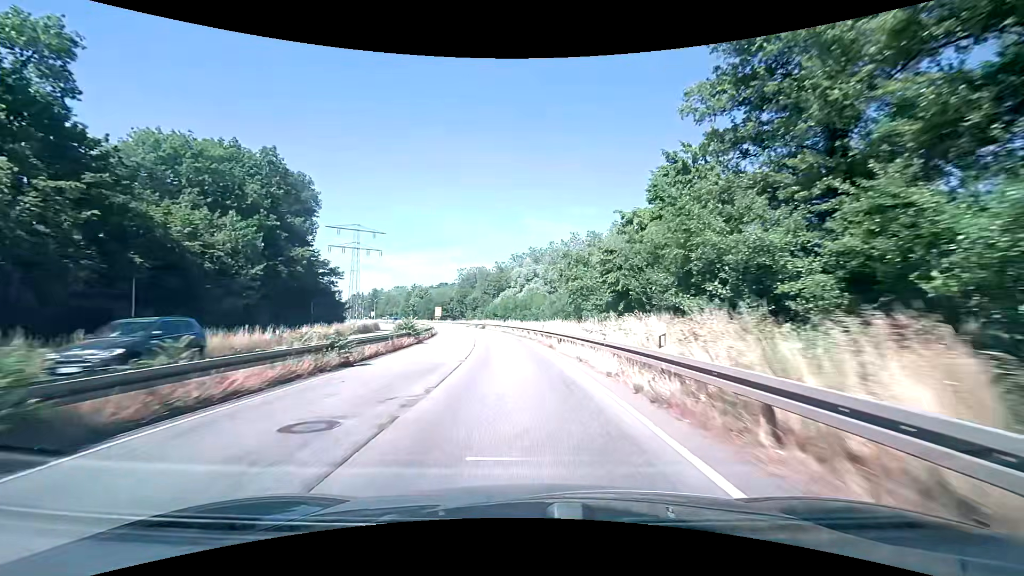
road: primary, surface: asphalt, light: Day
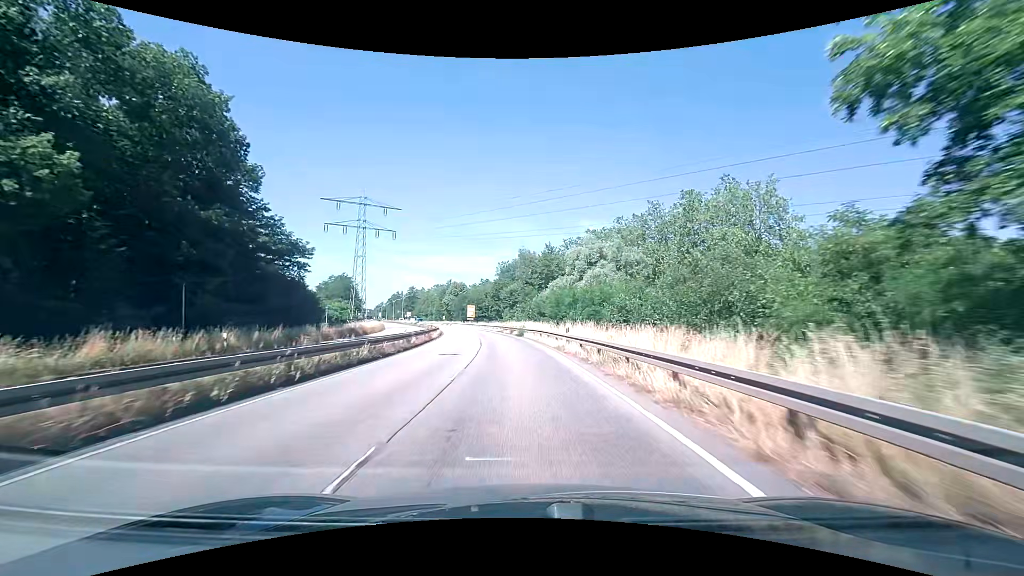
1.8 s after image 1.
(-2.0, +32.0) m; -6°
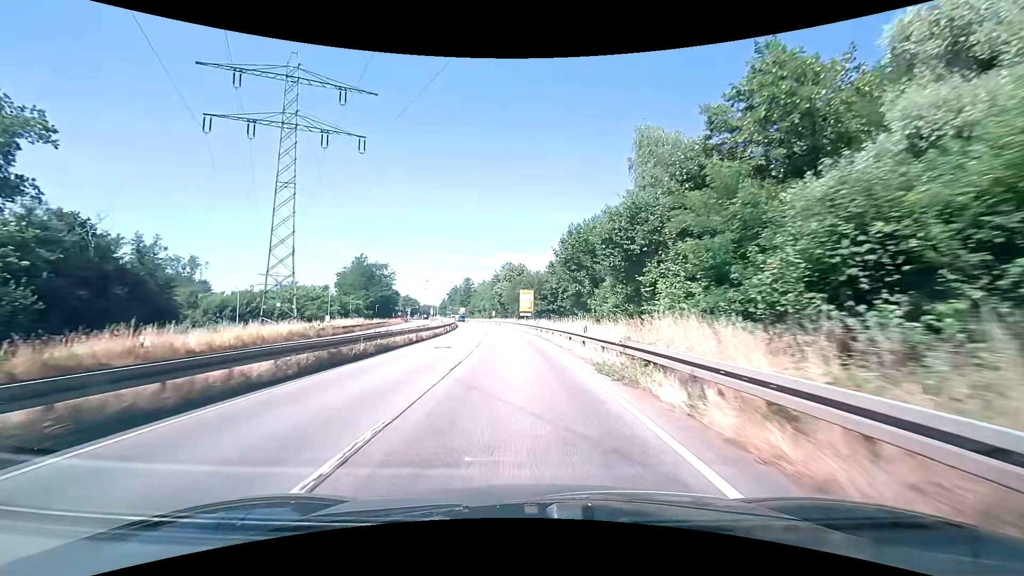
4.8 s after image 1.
(-3.8, +53.0) m; -8°
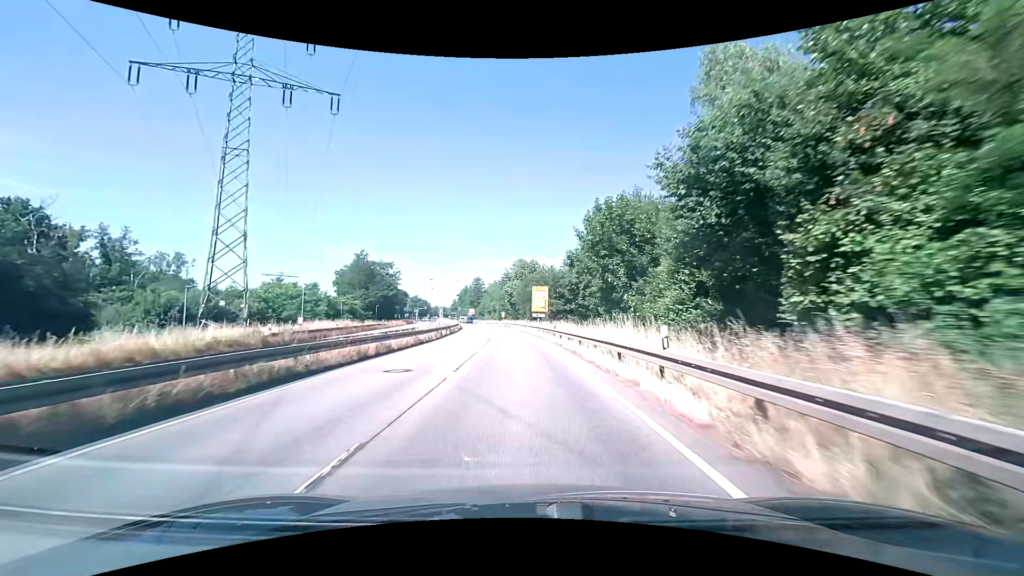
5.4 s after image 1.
(-0.1, +10.1) m; -2°
(0, +10) (0, +20) (-1, +30) (-1, +40) (-2, +50) (-3, +60) (-3, +70) (-4, +80) (-5, +90) (-7, +100) m
